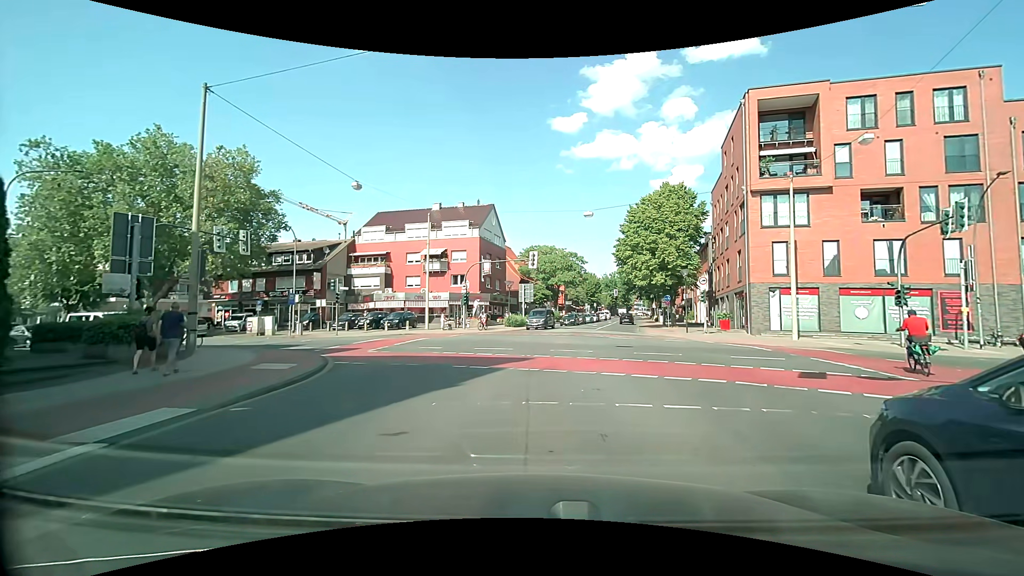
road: tertiary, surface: asphalt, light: Day
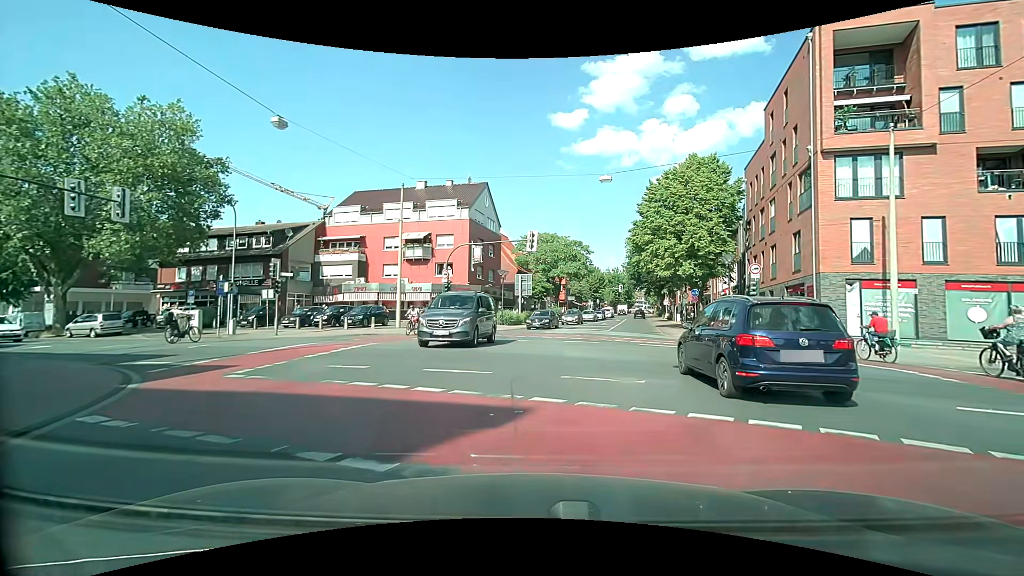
(0.0, +8.7) m; 0°
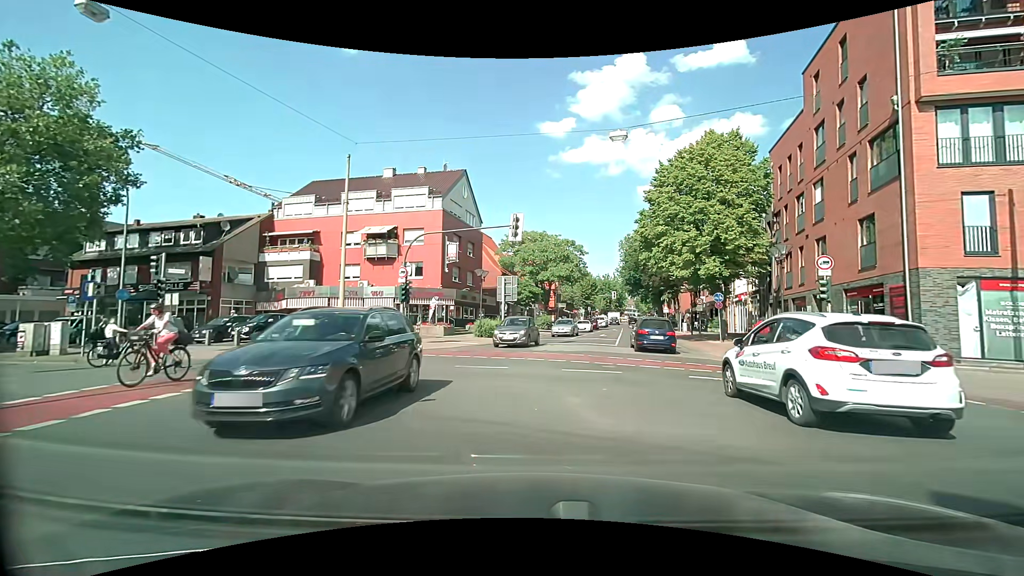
(+0.1, +8.0) m; +3°
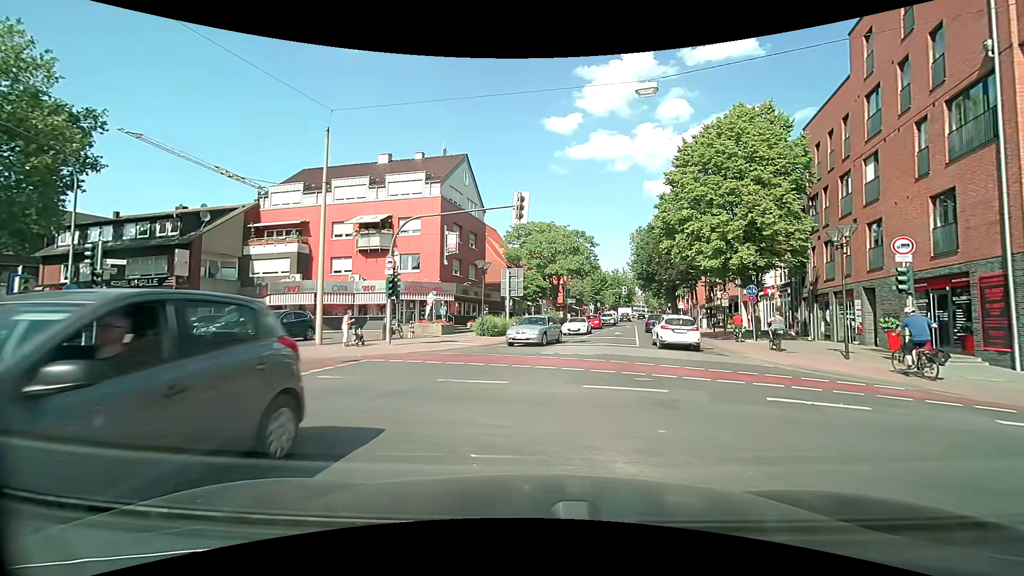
(-0.1, +3.5) m; -1°
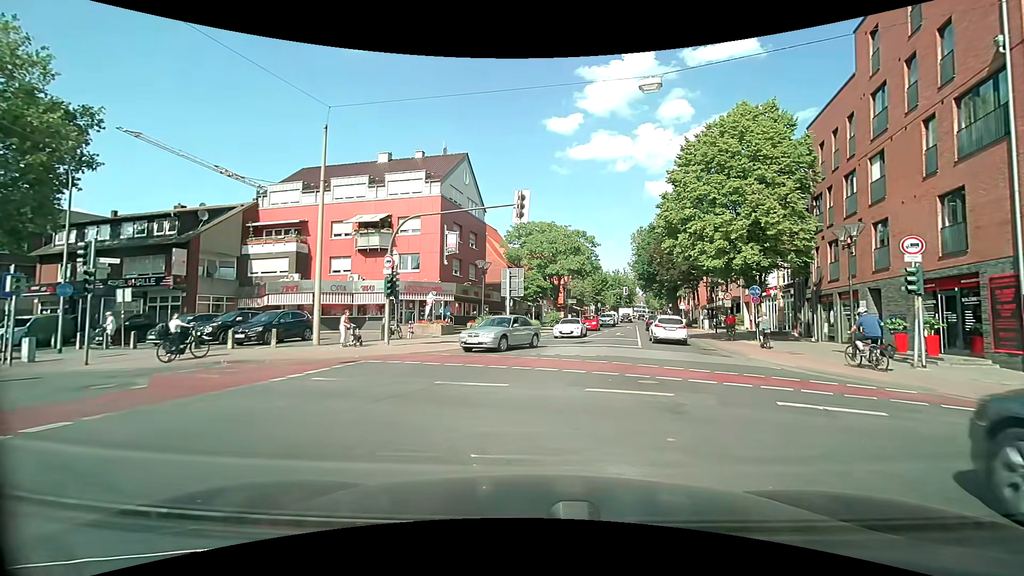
(0.0, +0.3) m; 0°
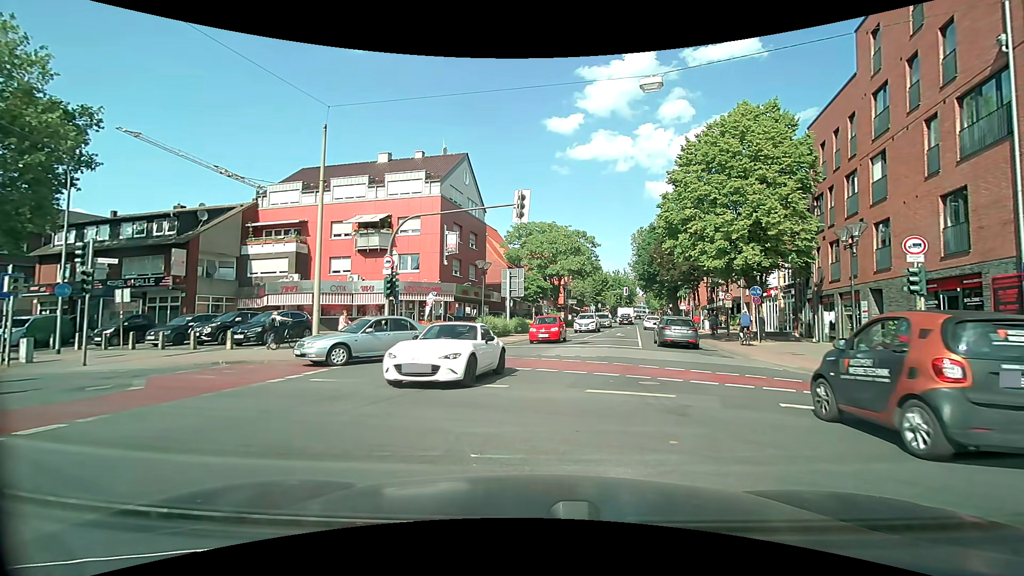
(0.0, +0.2) m; 0°
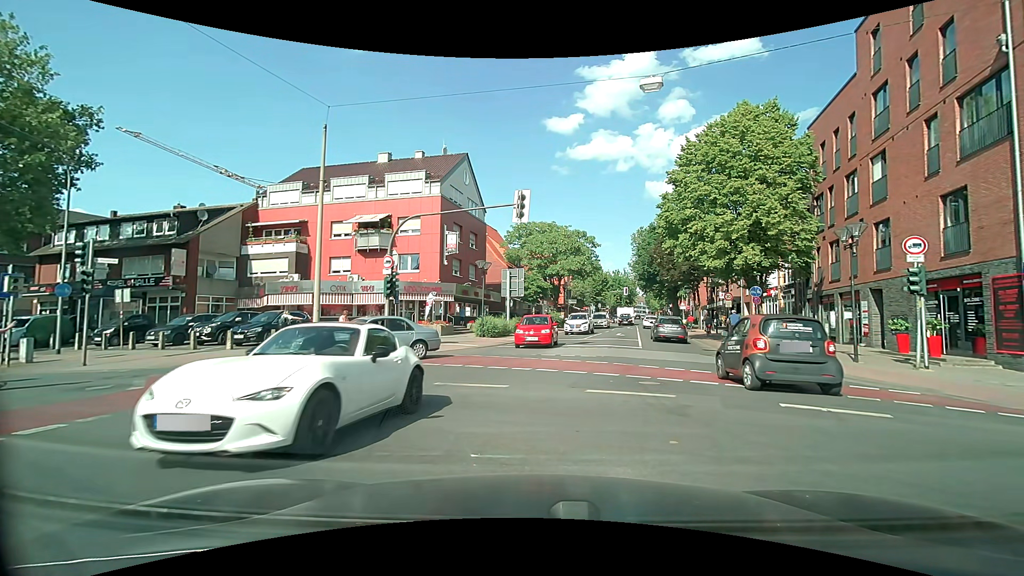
(0.0, 0.0) m; 0°
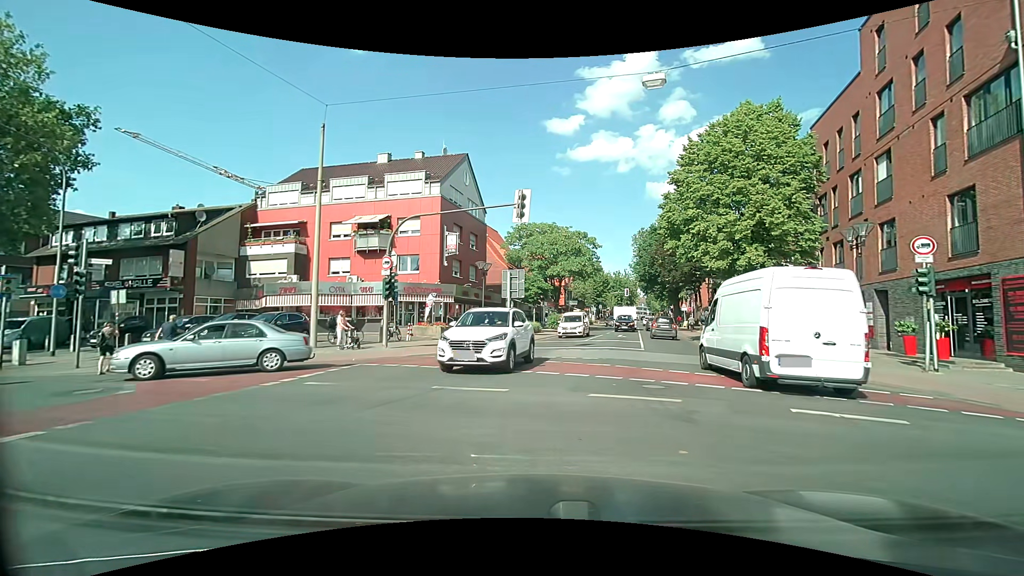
(0.0, +0.3) m; 0°
